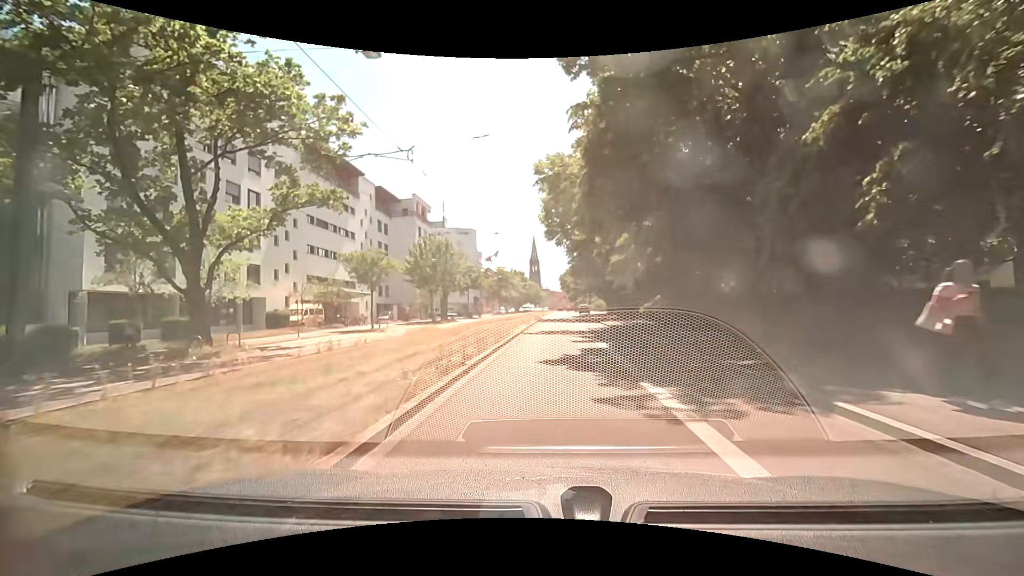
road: primary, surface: asphalt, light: Day
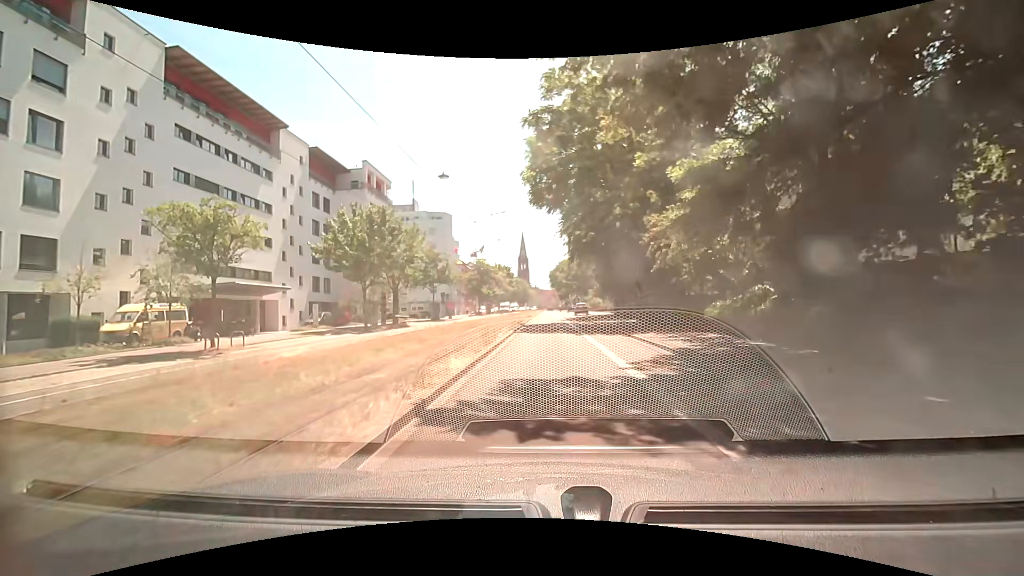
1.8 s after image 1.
(+0.3, +18.4) m; +1°
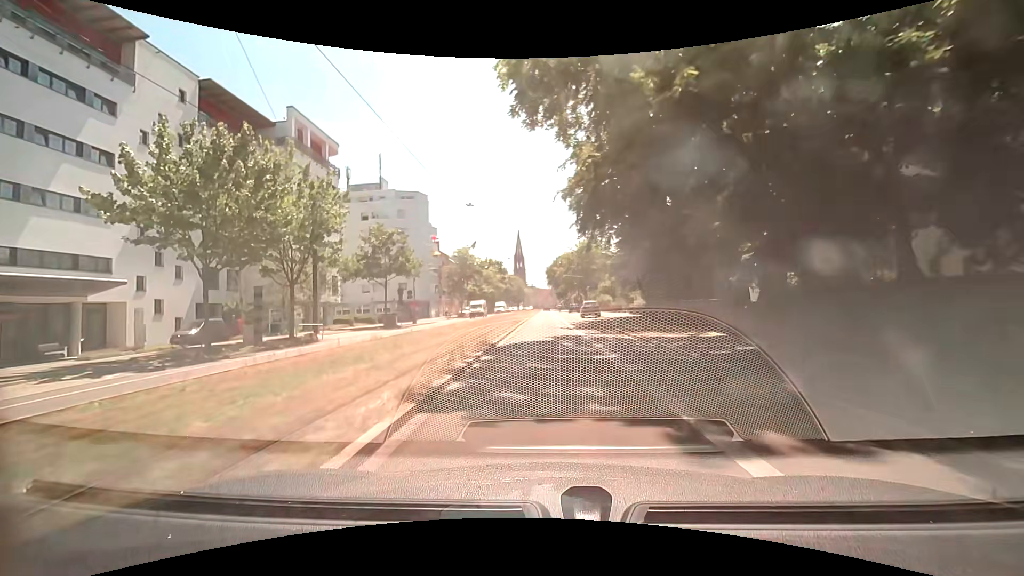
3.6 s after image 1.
(0.0, +18.3) m; 0°
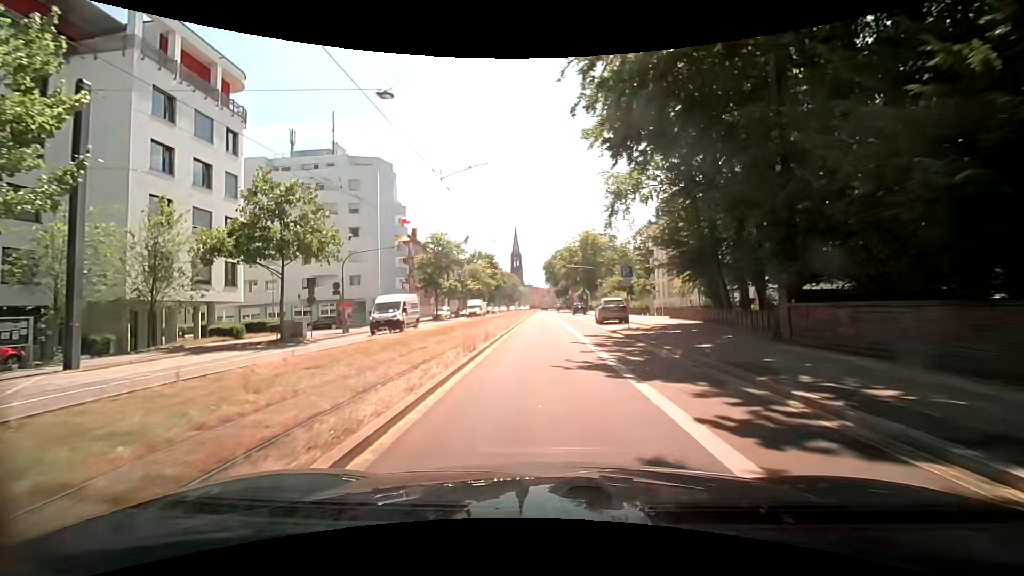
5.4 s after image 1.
(0.0, +18.2) m; 0°
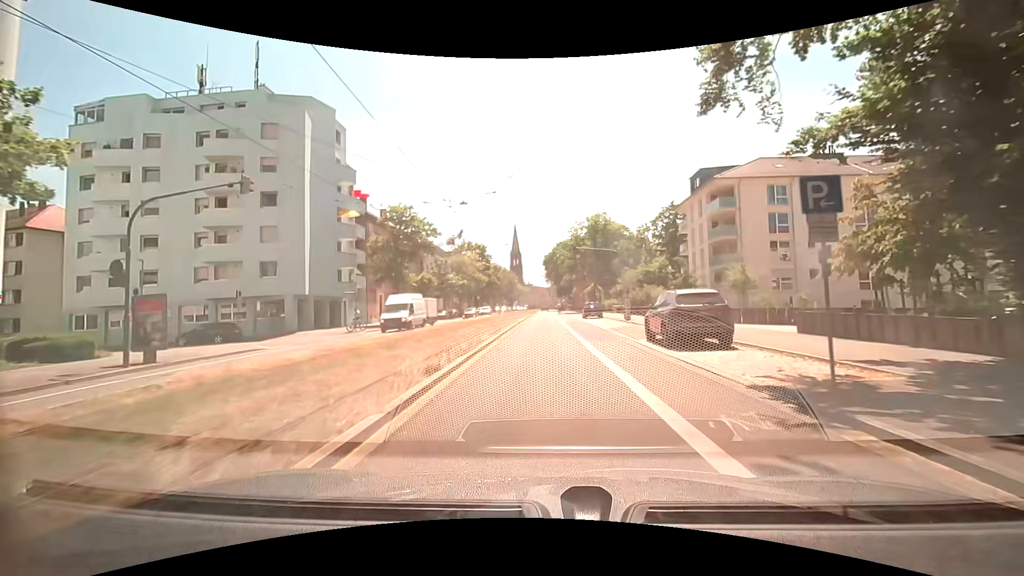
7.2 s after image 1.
(-0.1, +18.1) m; 0°
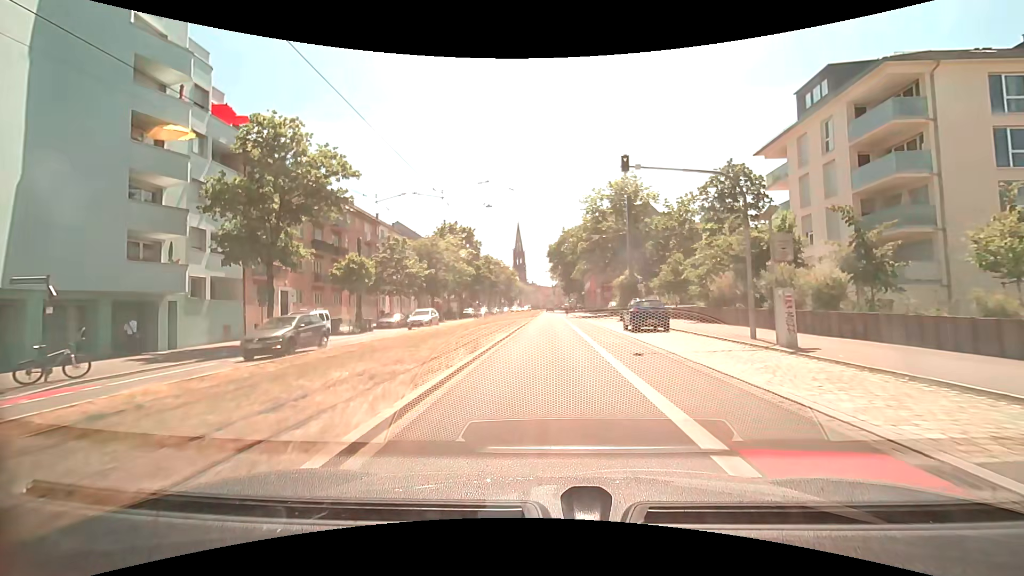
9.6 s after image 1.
(0.0, +24.0) m; -1°
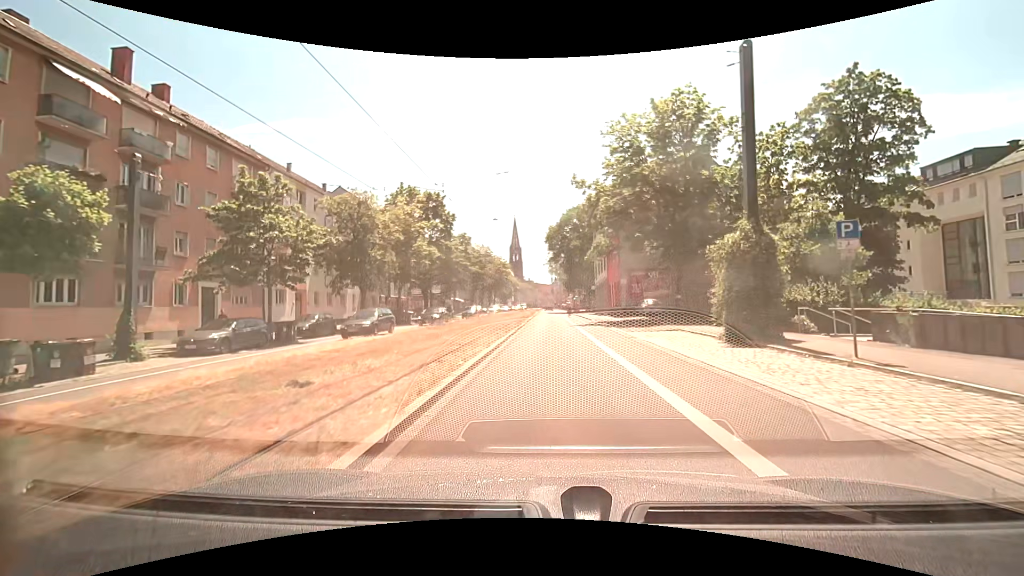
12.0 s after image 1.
(+0.1, +23.7) m; 0°
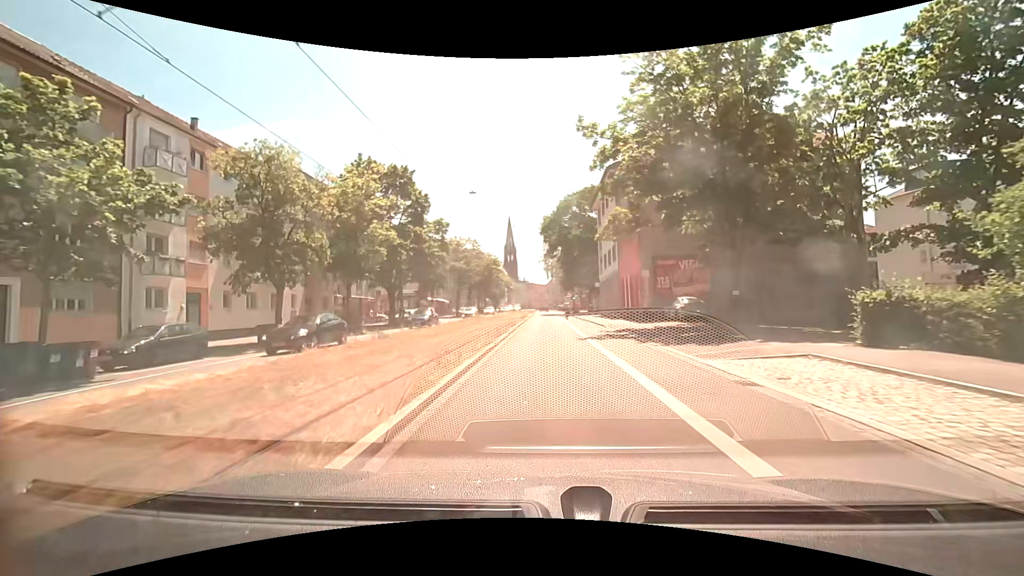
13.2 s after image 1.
(+0.1, +11.7) m; +1°
